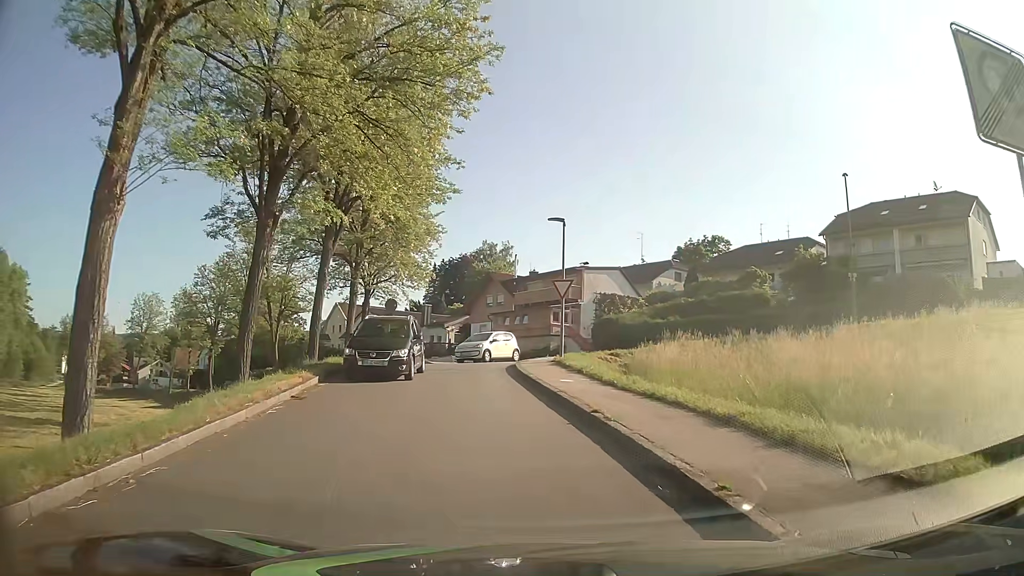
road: residential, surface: asphalt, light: Day
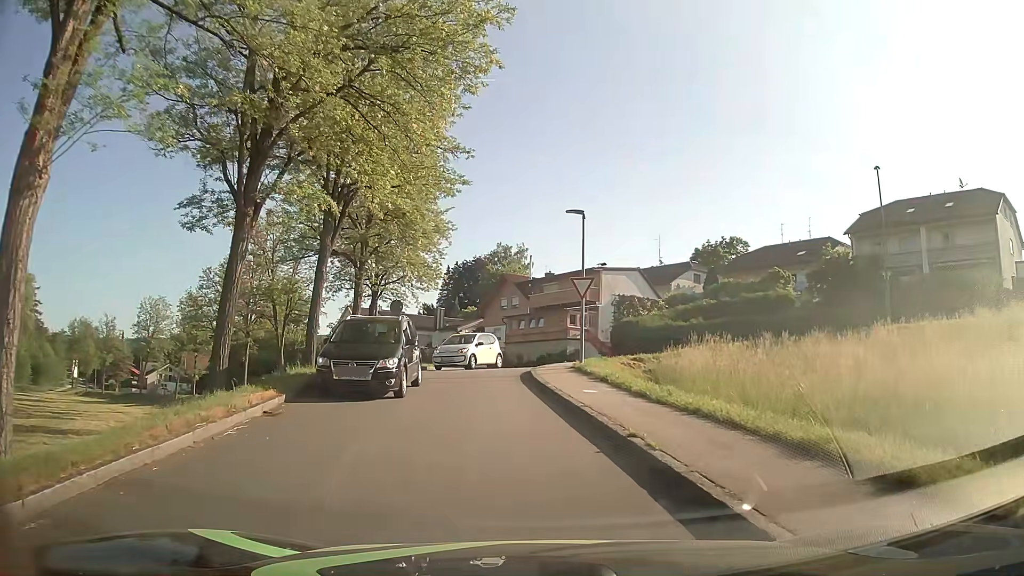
(0.0, +2.2) m; 0°
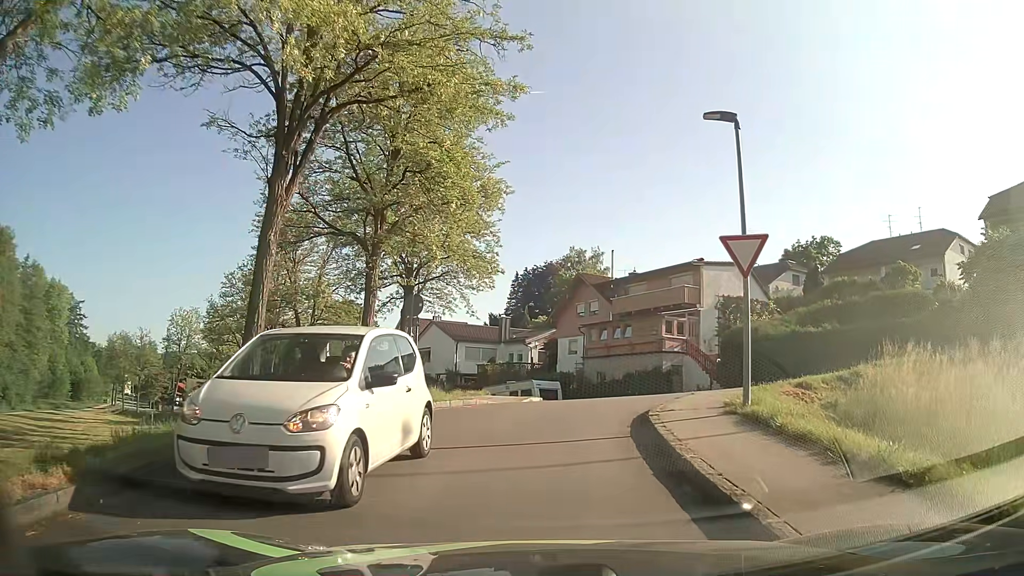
(-0.7, +10.5) m; -6°
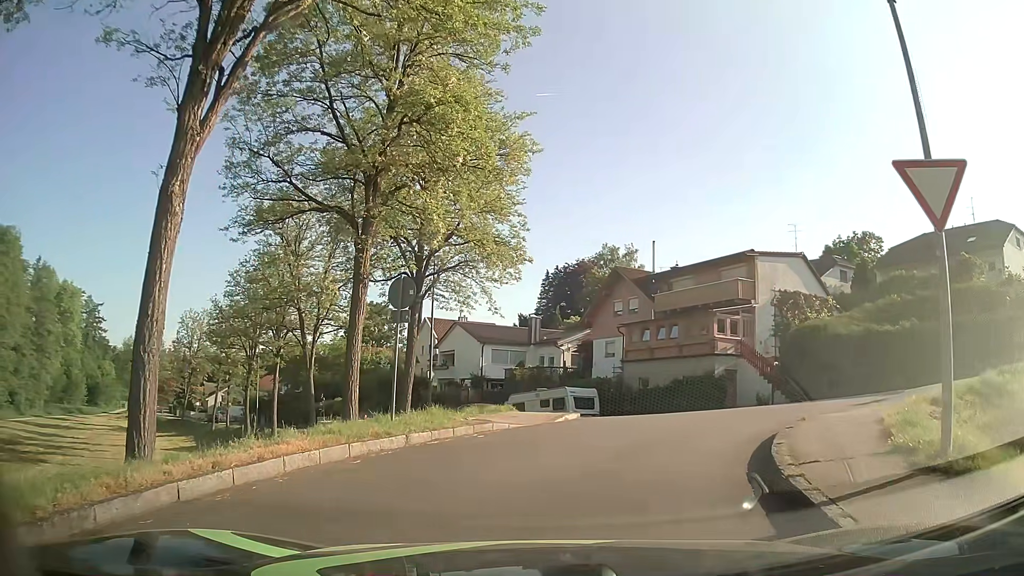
(-0.1, +4.9) m; -3°
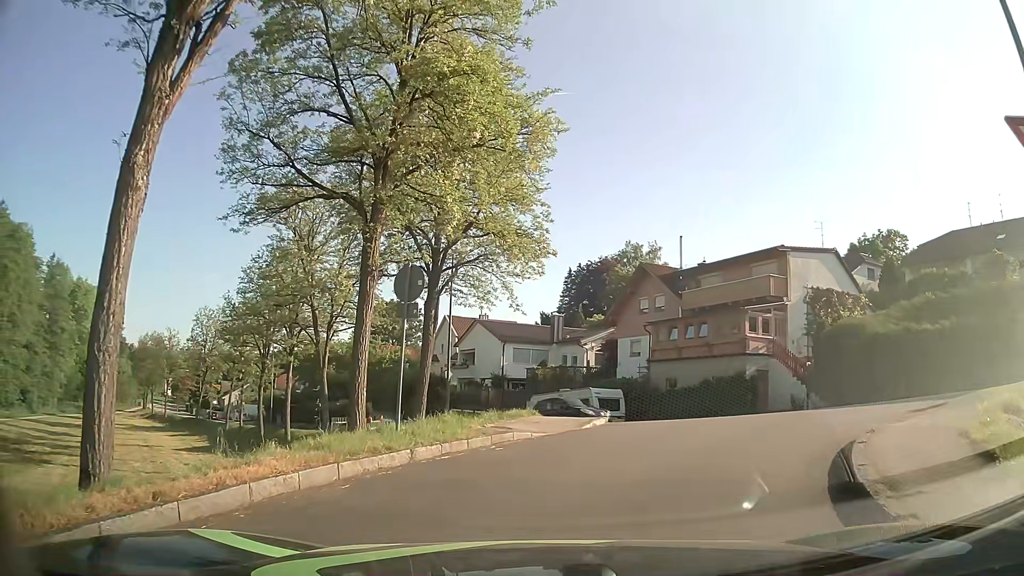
(0.0, +1.7) m; -2°
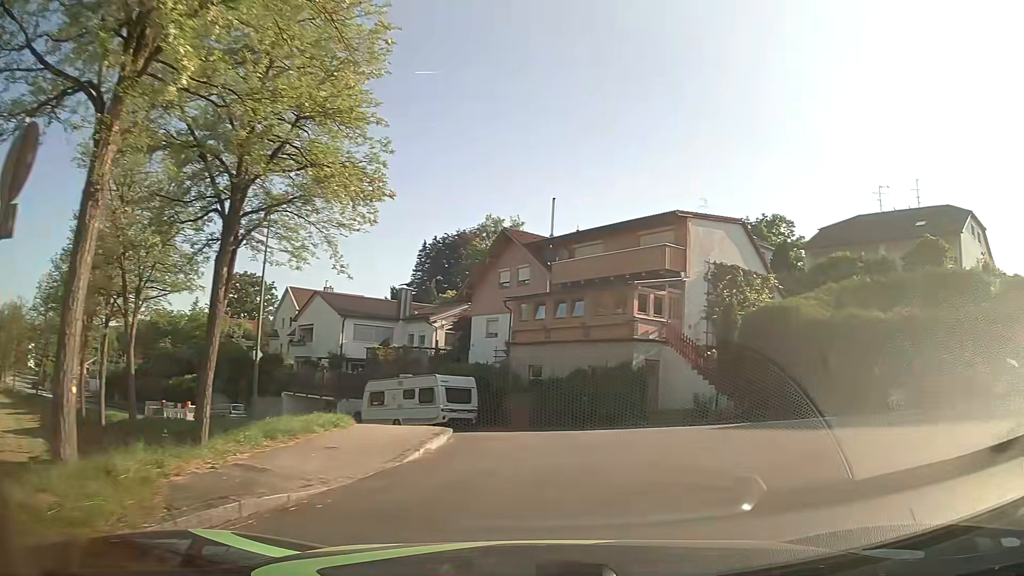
(+0.5, +6.6) m; +13°
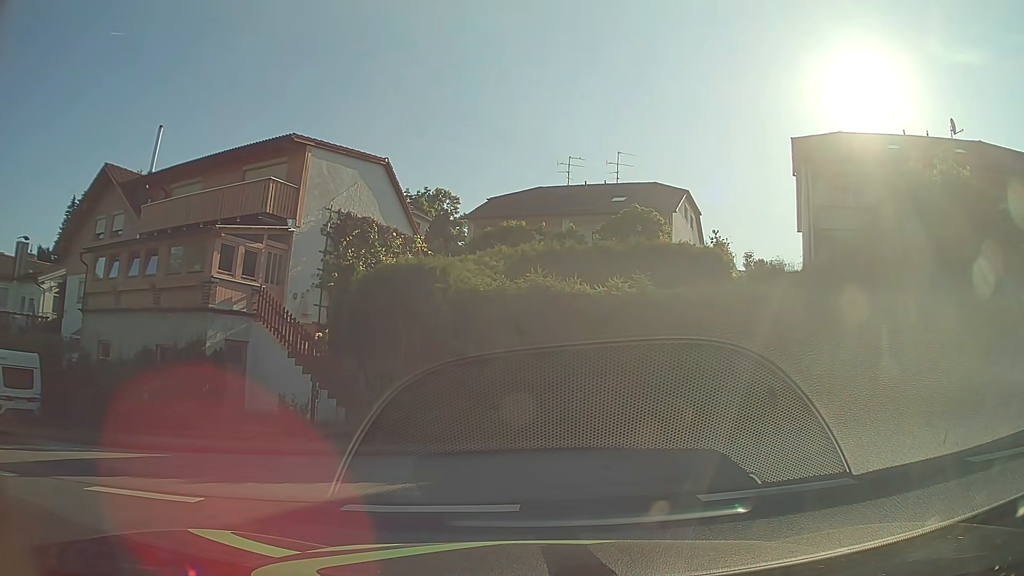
(+2.4, +7.7) m; +27°
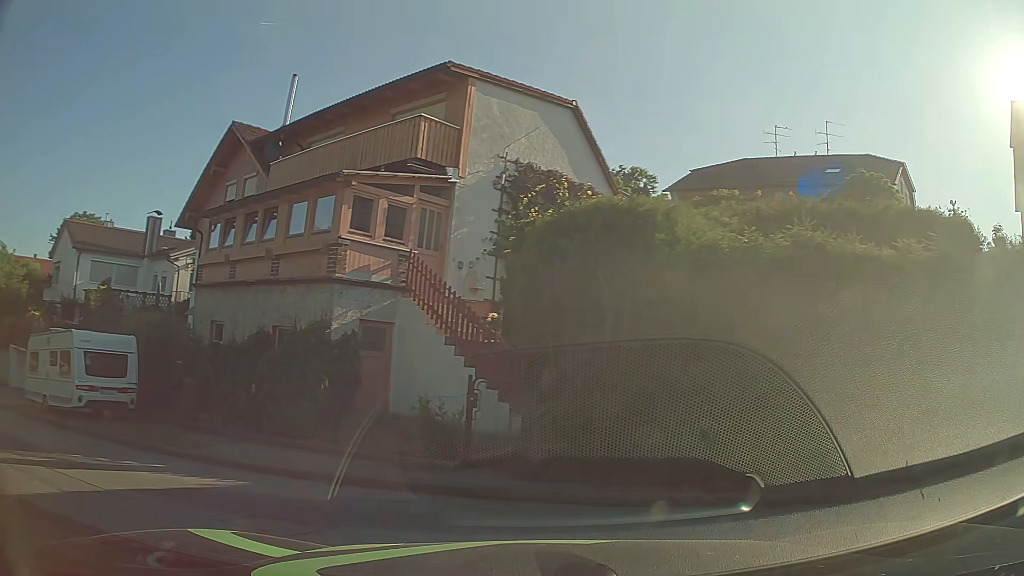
(-0.3, +4.8) m; -15°
